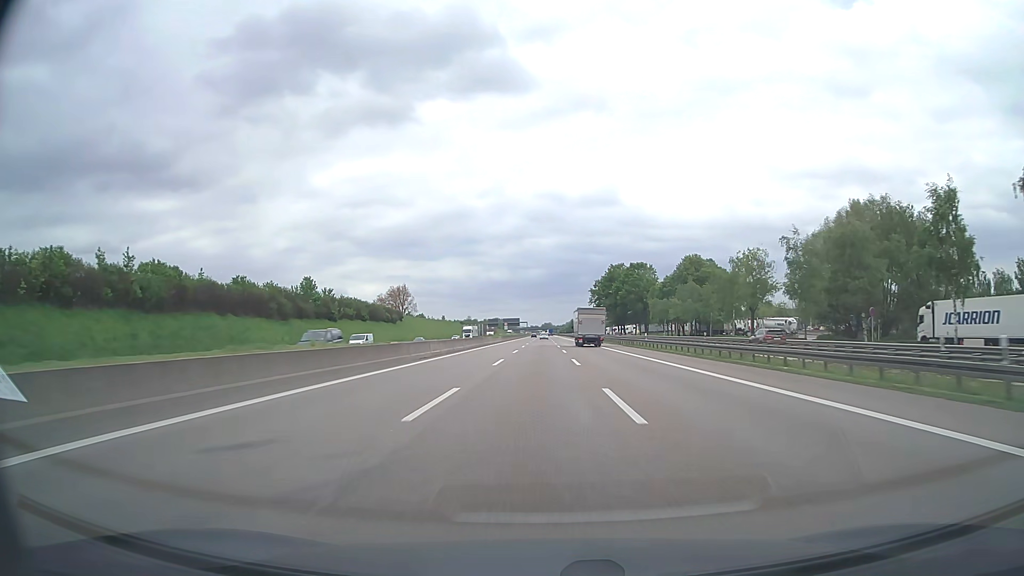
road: motorway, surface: asphalt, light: Day
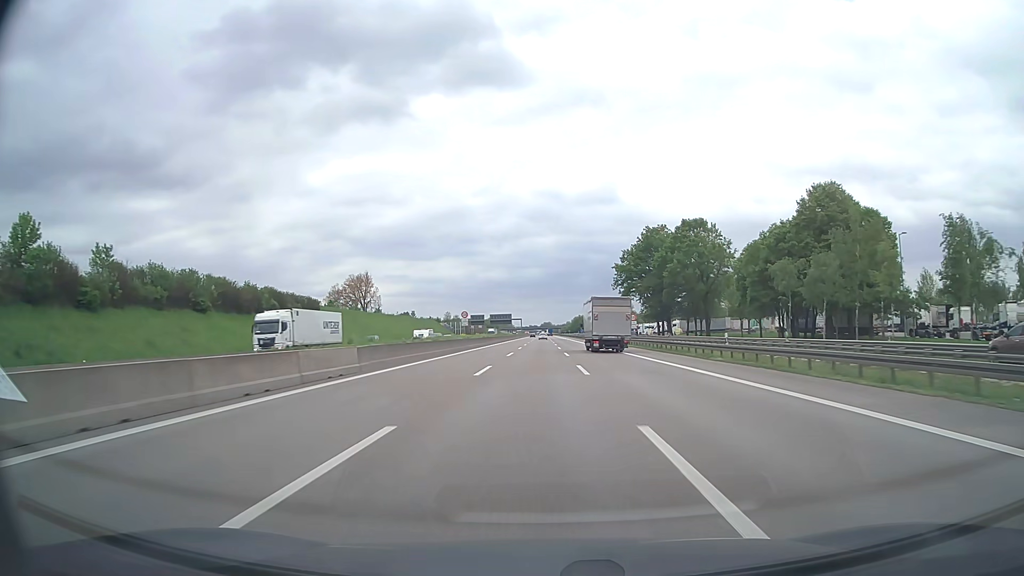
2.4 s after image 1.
(+0.2, +78.9) m; 0°
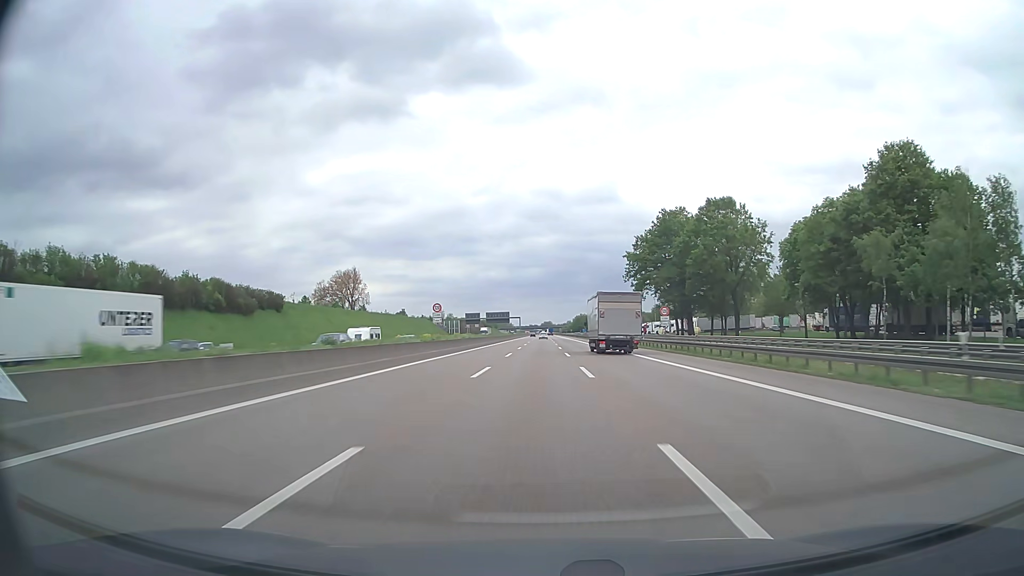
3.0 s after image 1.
(0.0, +19.7) m; 0°
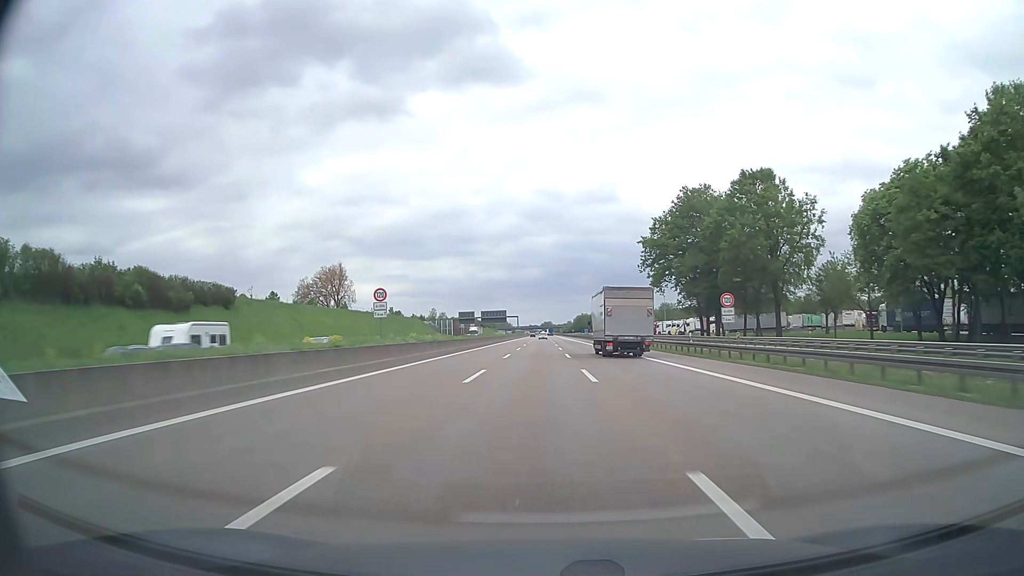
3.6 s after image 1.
(0.0, +19.7) m; 0°
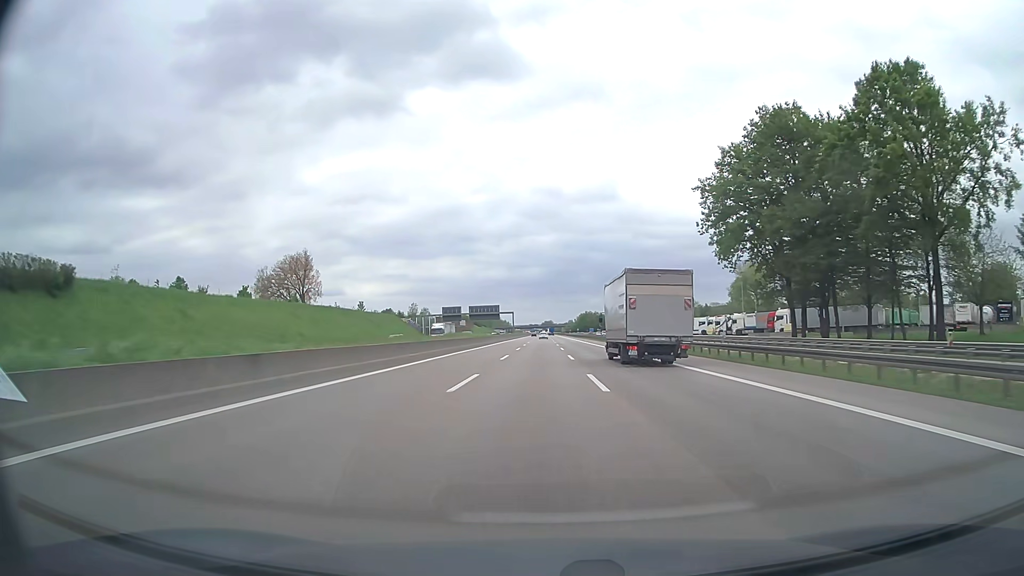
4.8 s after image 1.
(0.0, +39.4) m; 0°
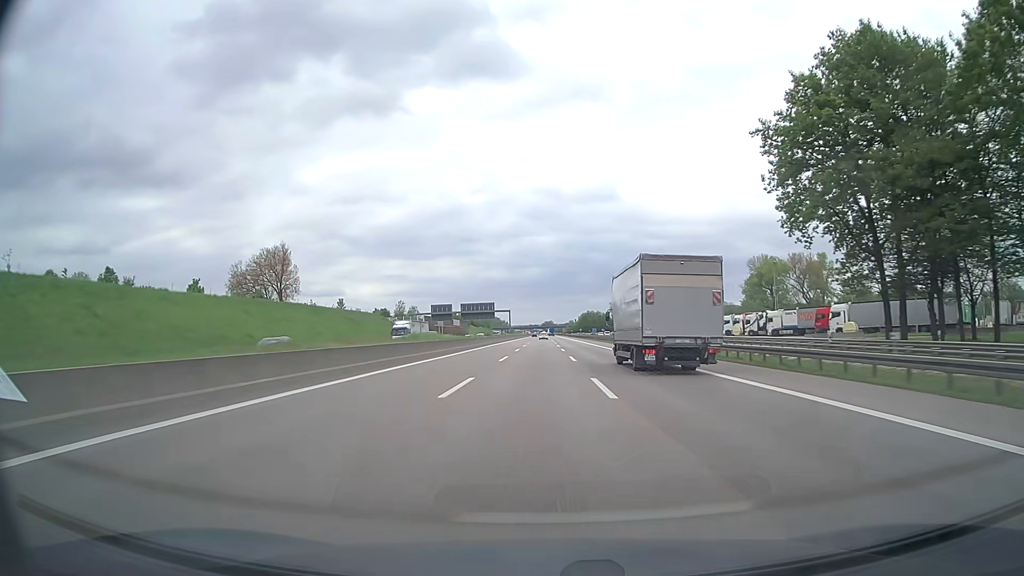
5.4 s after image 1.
(0.0, +19.7) m; 0°
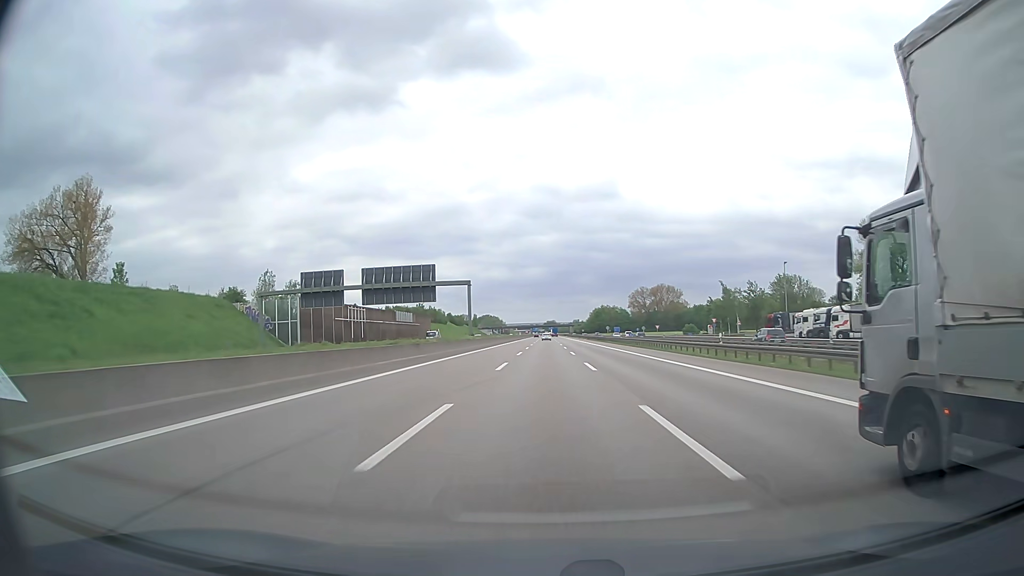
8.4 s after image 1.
(-0.3, +97.8) m; 0°
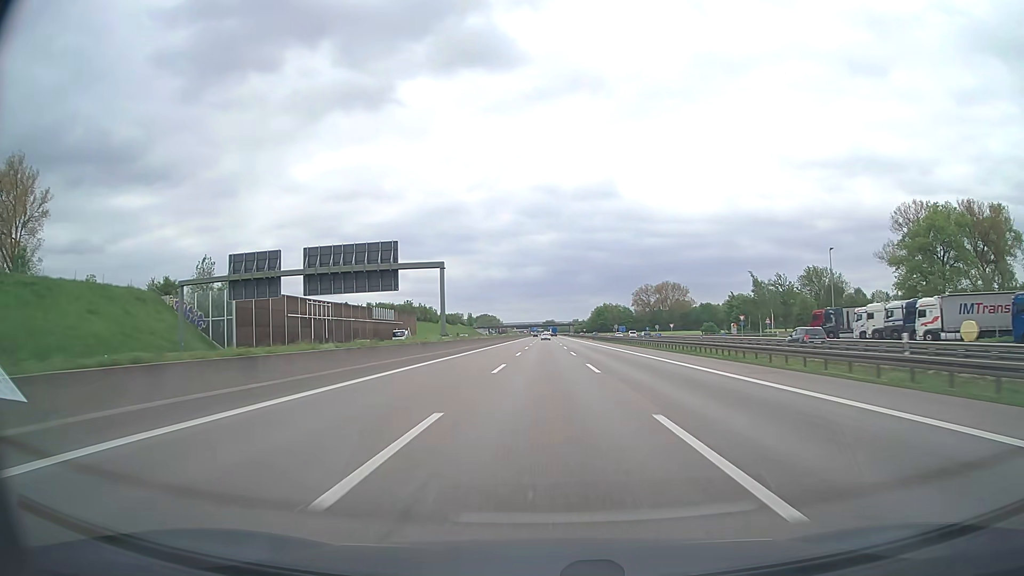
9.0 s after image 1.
(0.0, +19.6) m; 0°
(0, +10) (0, +20) (0, +30) (0, +40) (0, +50) (0, +60) (0, +70) (0, +80) (0, +90) (0, +100) m
